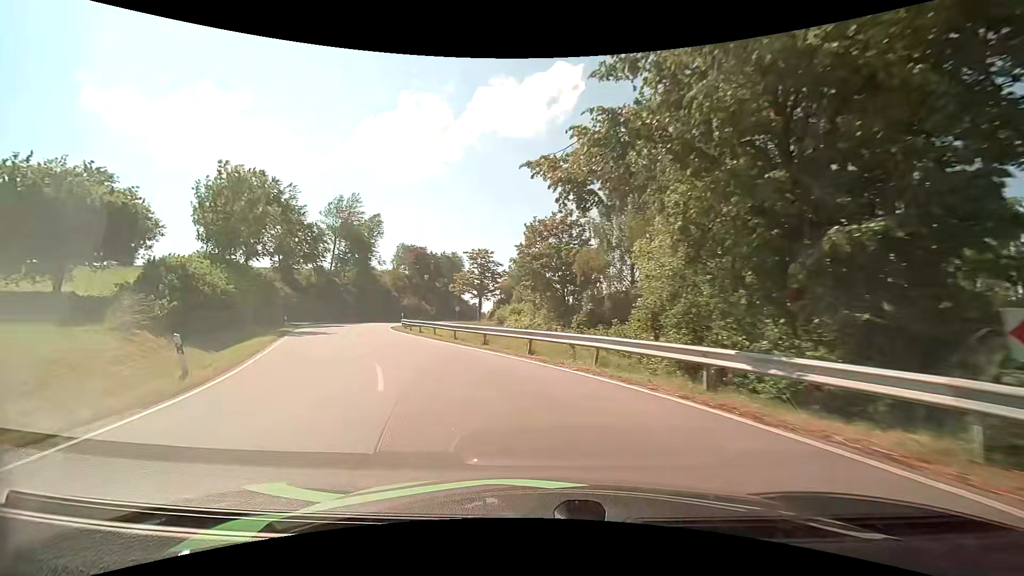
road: tertiary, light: Day
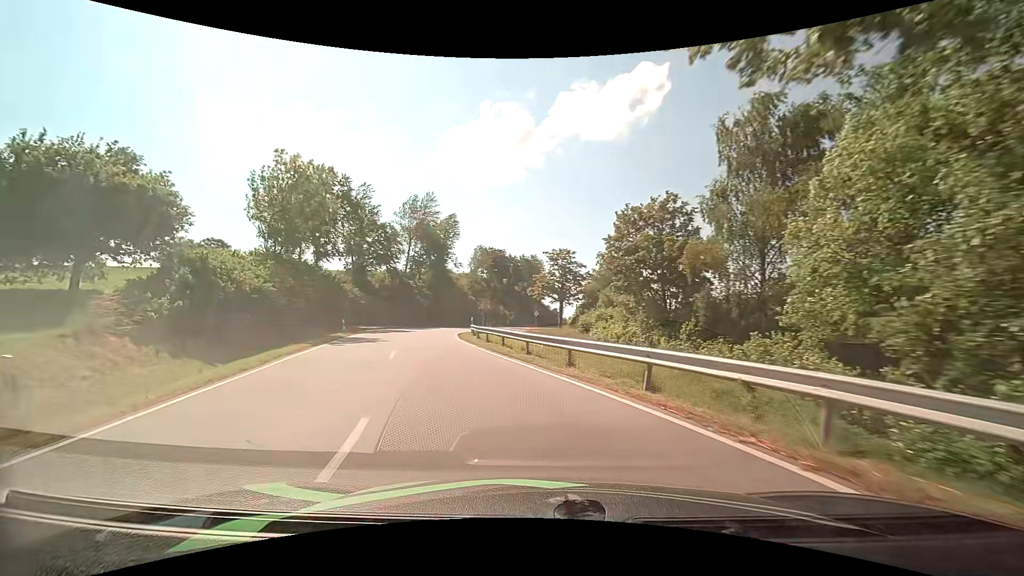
(-0.5, +6.4) m; -8°
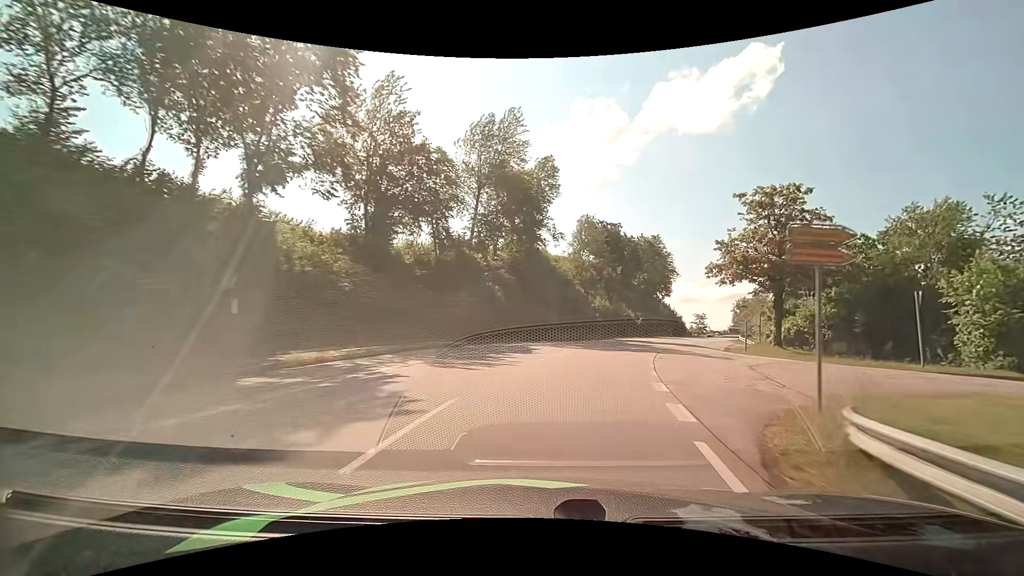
(-7.7, +34.5) m; -12°
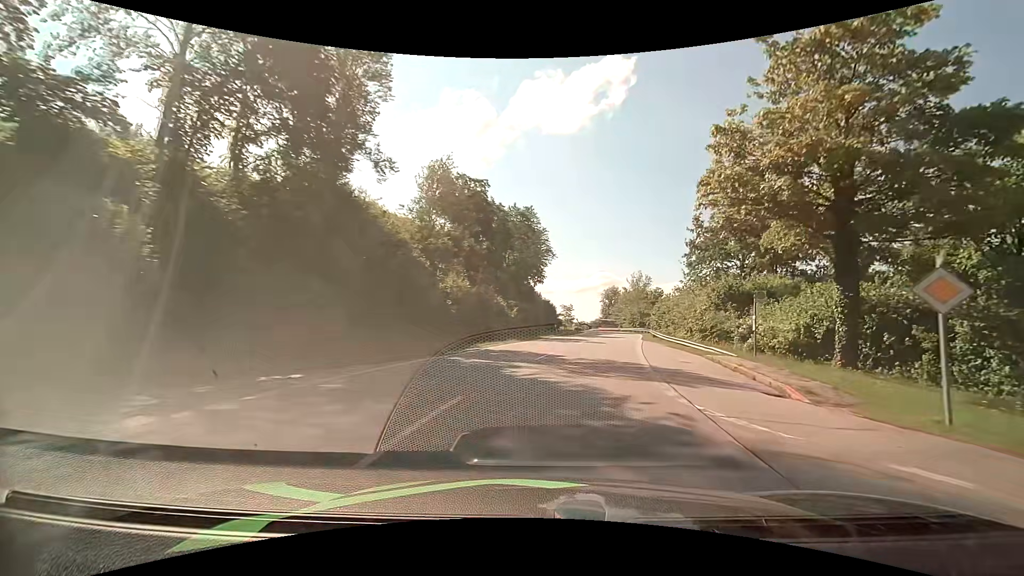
(+3.1, +23.8) m; +15°
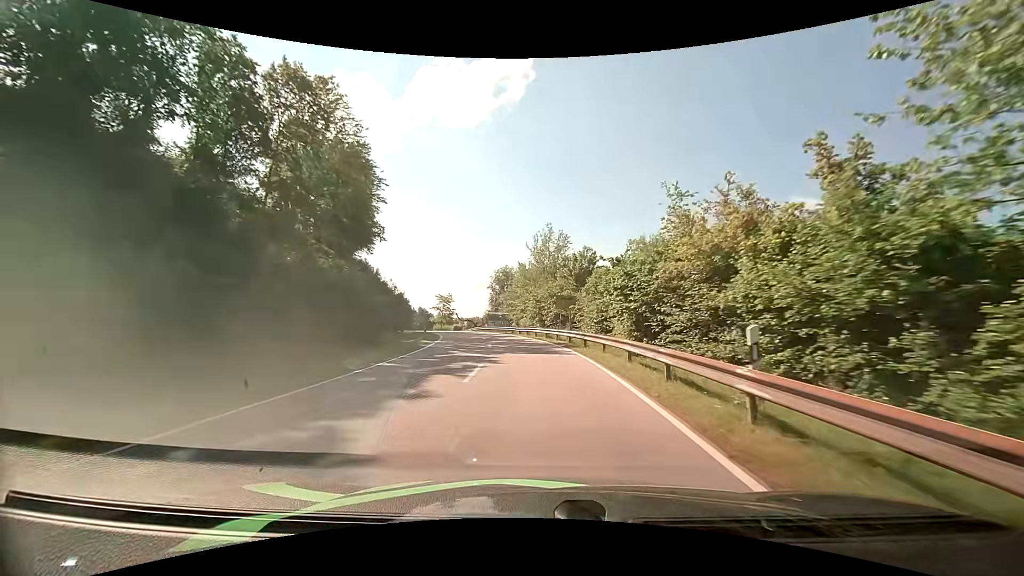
(+7.0, +42.1) m; +13°
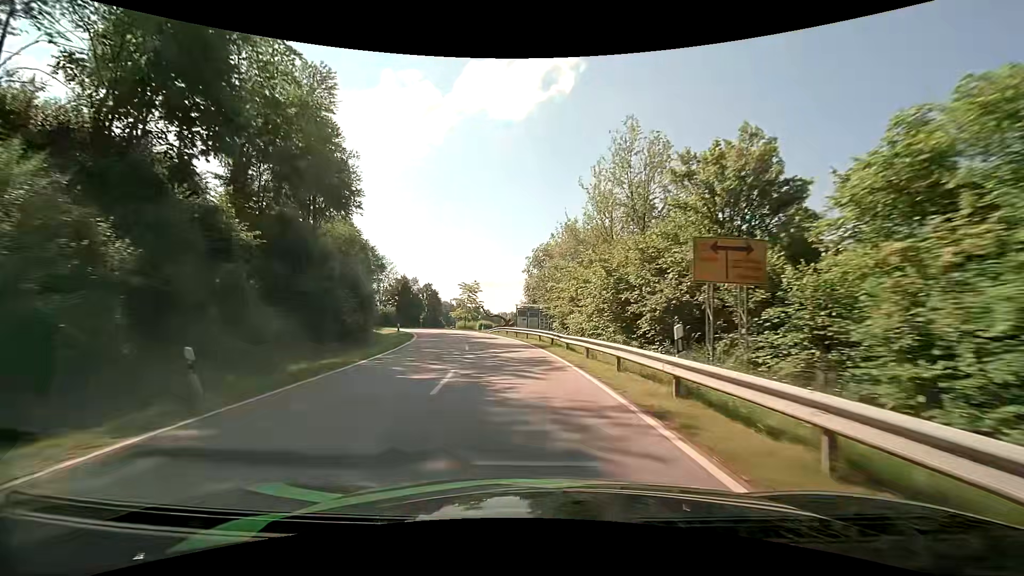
(-0.8, +25.8) m; -5°
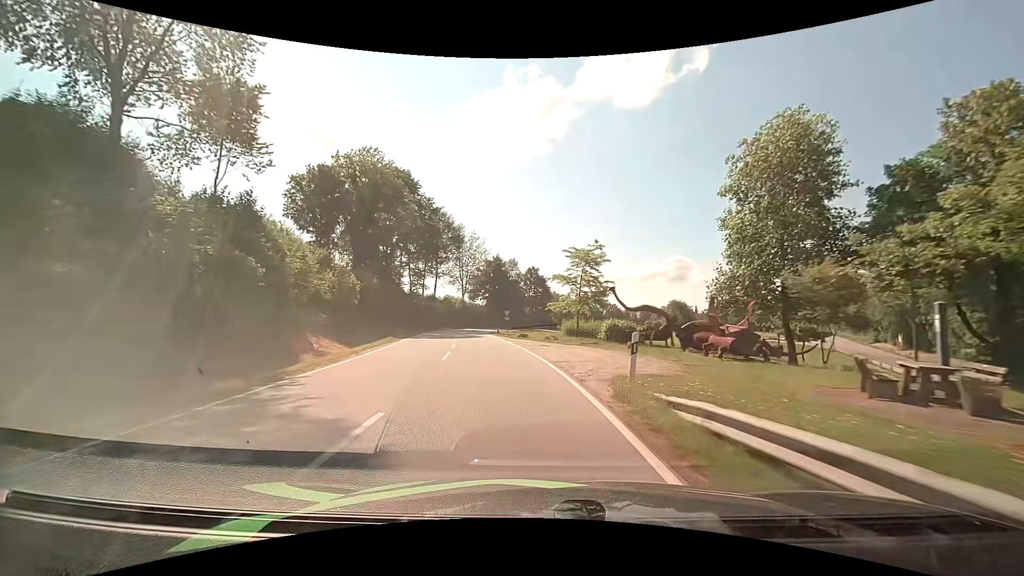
(-4.7, +41.9) m; -14°
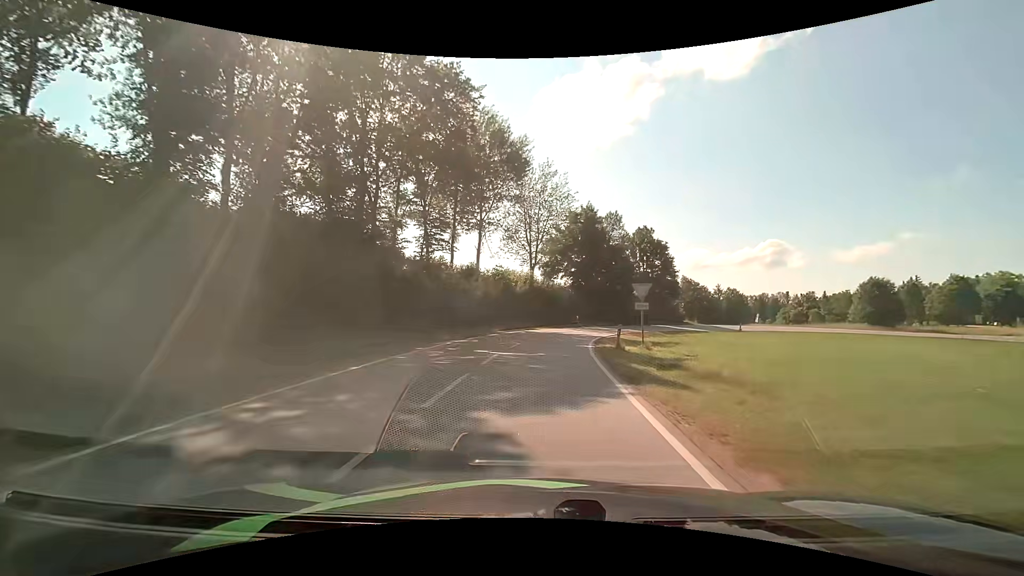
(-4.6, +38.6) m; -10°
(0, +10) (+1, +20) (+2, +30) (+5, +40) (+9, +49) (+15, +57) (+22, +63) (+31, +68) (+41, +70) (+51, +70) m
